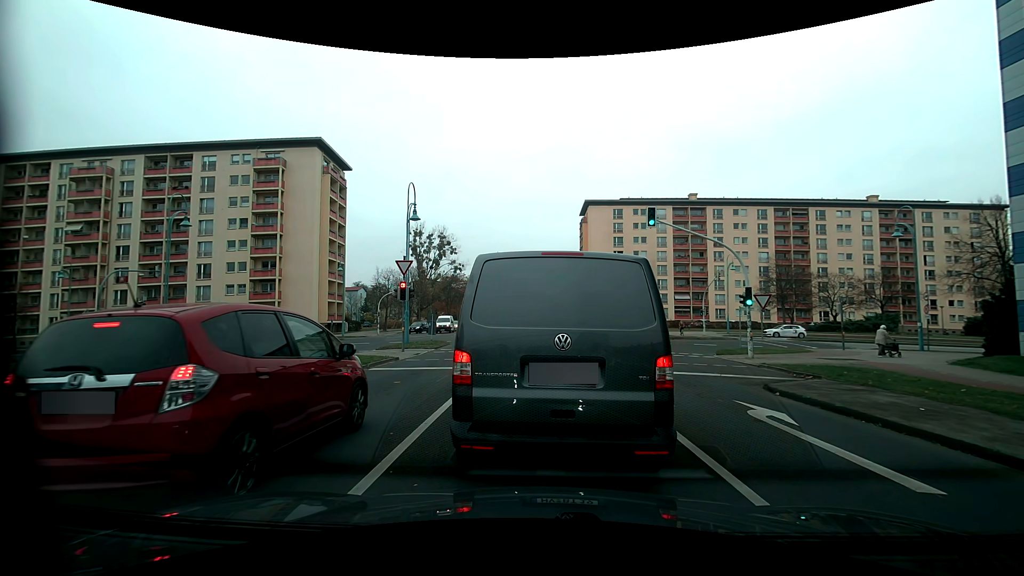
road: tertiary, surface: asphalt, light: Day
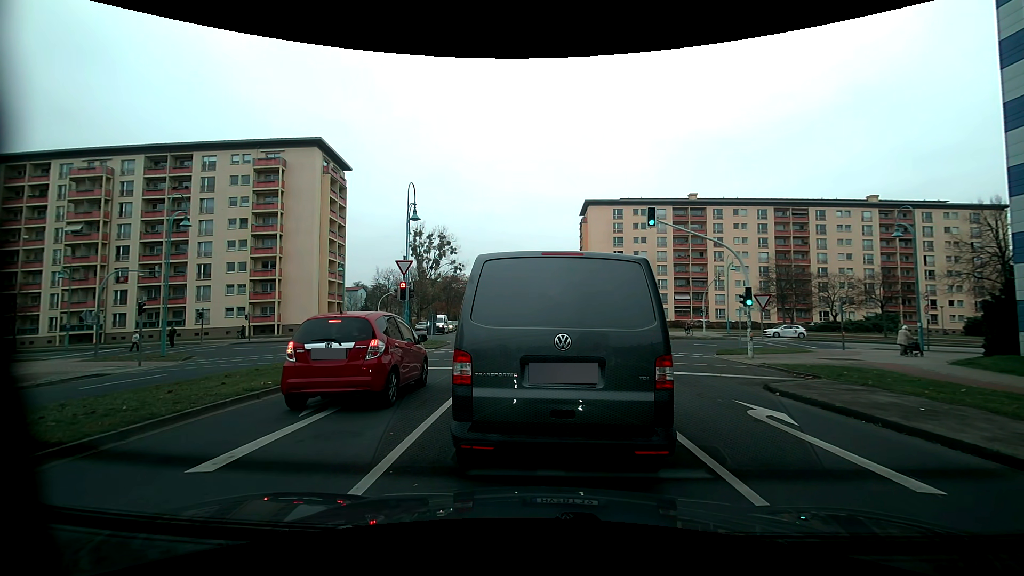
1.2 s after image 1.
(0.0, 0.0) m; 0°
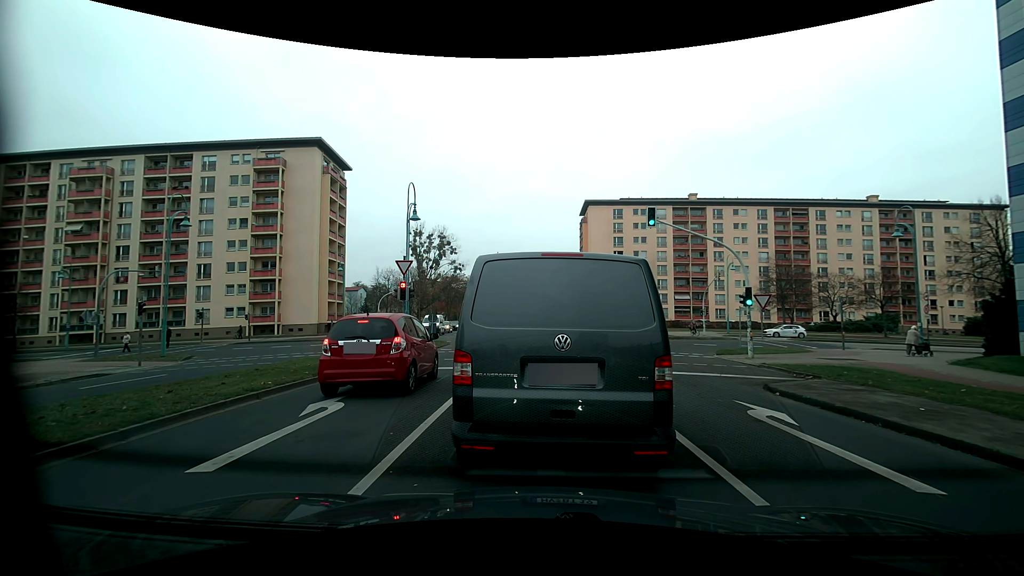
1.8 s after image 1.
(0.0, 0.0) m; 0°
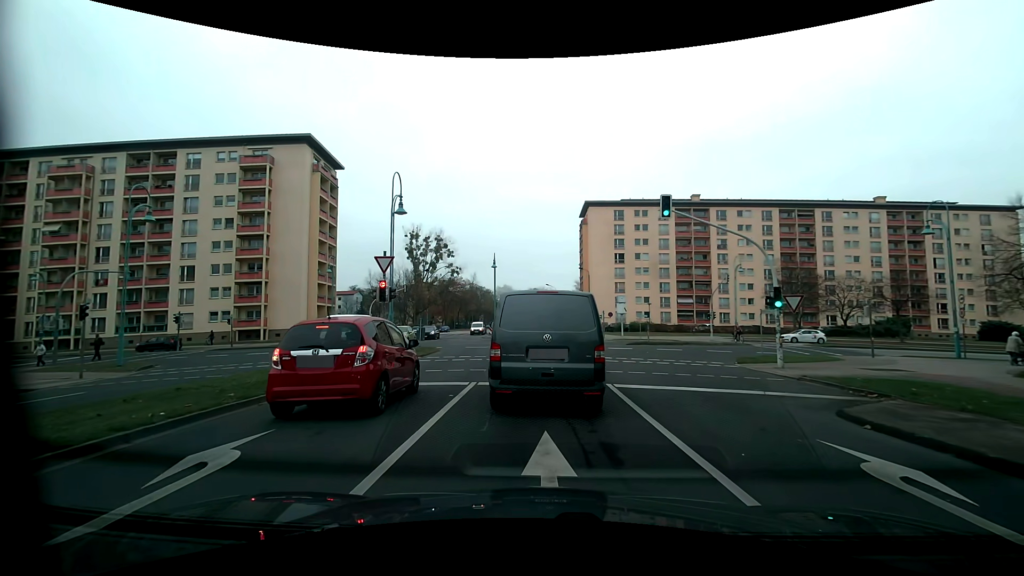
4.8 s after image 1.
(+0.1, +3.3) m; +2°
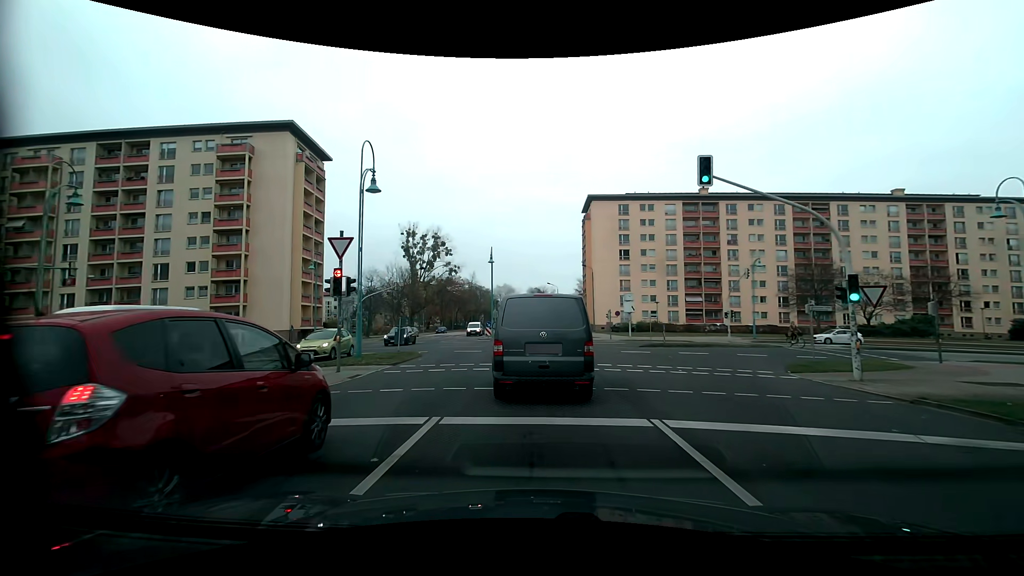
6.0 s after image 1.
(-0.1, +5.0) m; -1°
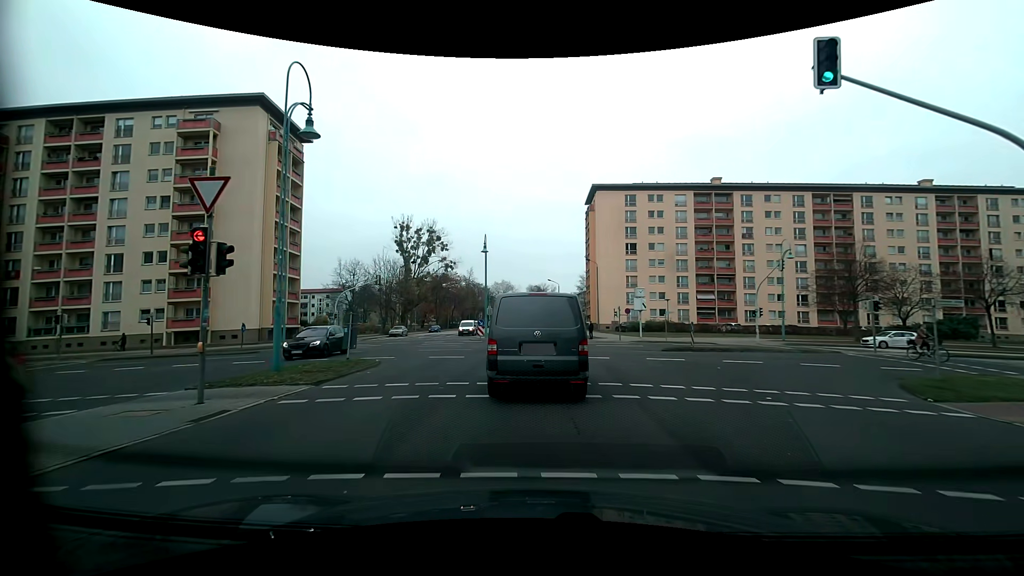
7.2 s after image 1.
(0.0, +6.6) m; 0°
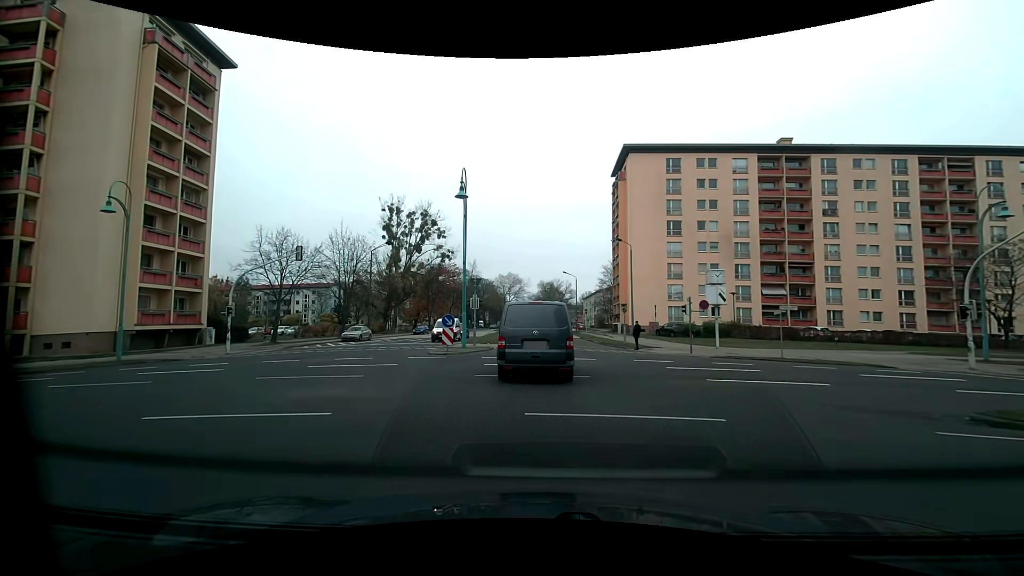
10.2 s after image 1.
(-0.3, +20.2) m; -1°
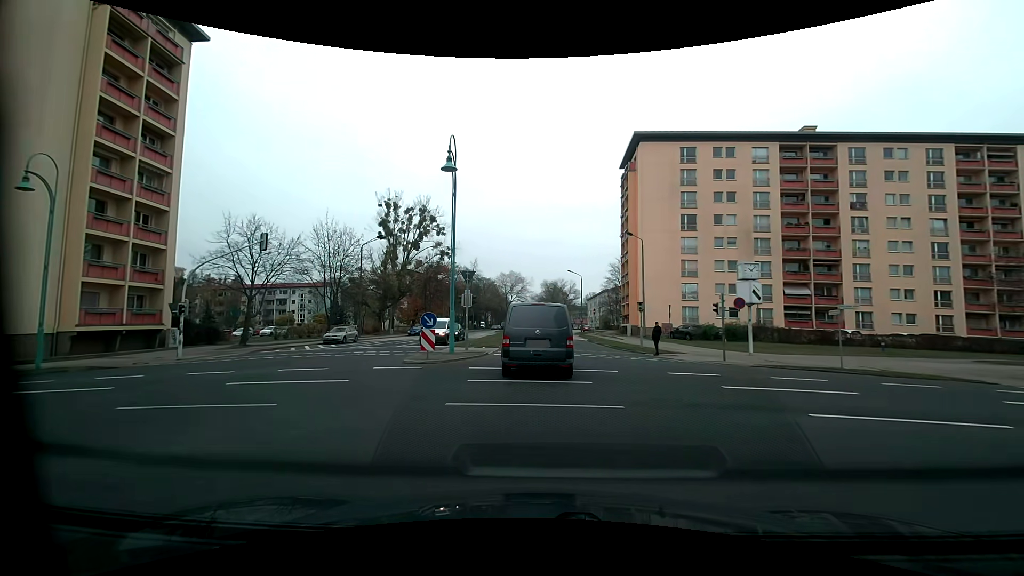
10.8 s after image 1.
(0.0, +4.8) m; 0°
(0, +10) (0, +20) (0, +30) (-1, +40) (-1, +50) (-1, +60) (-1, +70) (-2, +80) (-2, +90) (-2, +100) m
